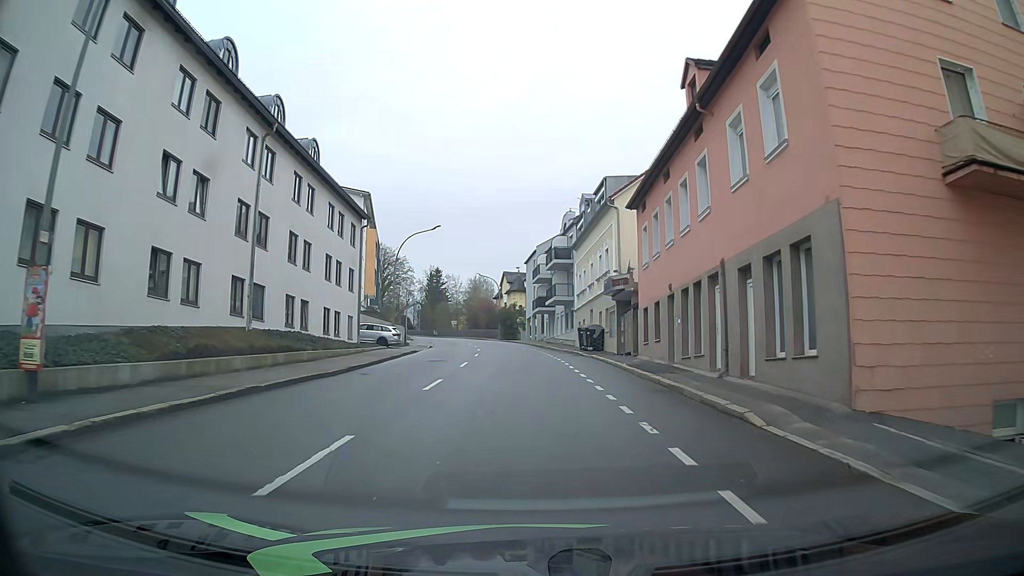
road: tertiary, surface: asphalt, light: Day
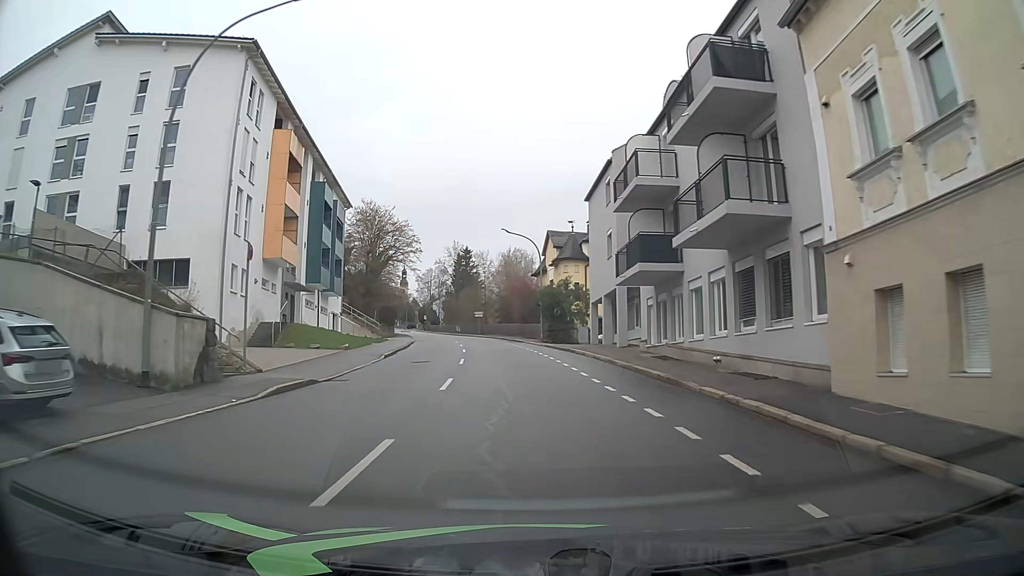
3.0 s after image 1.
(-1.5, +36.7) m; -4°
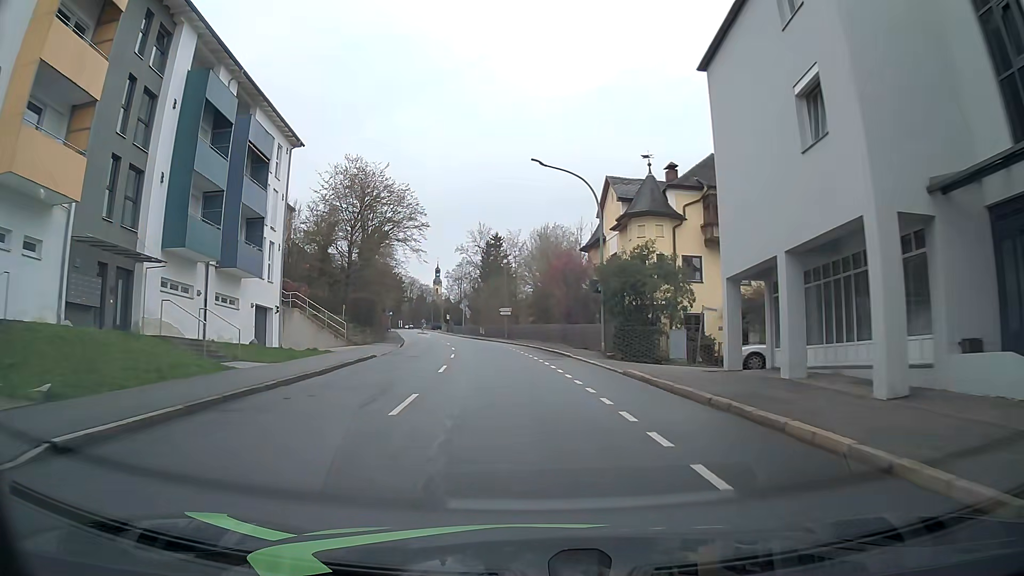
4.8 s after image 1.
(-0.7, +22.6) m; -3°
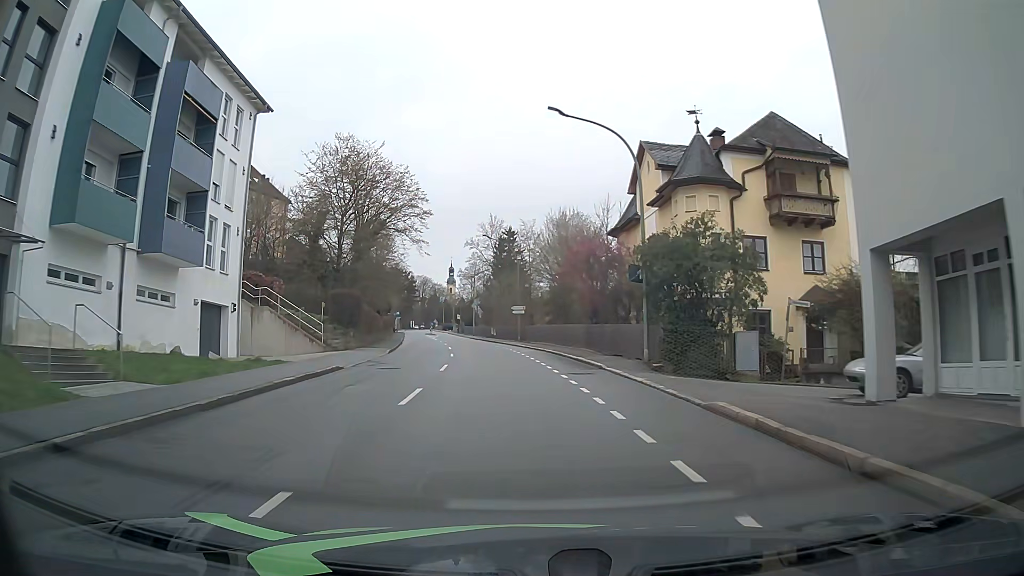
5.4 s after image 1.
(-0.1, +7.5) m; -2°
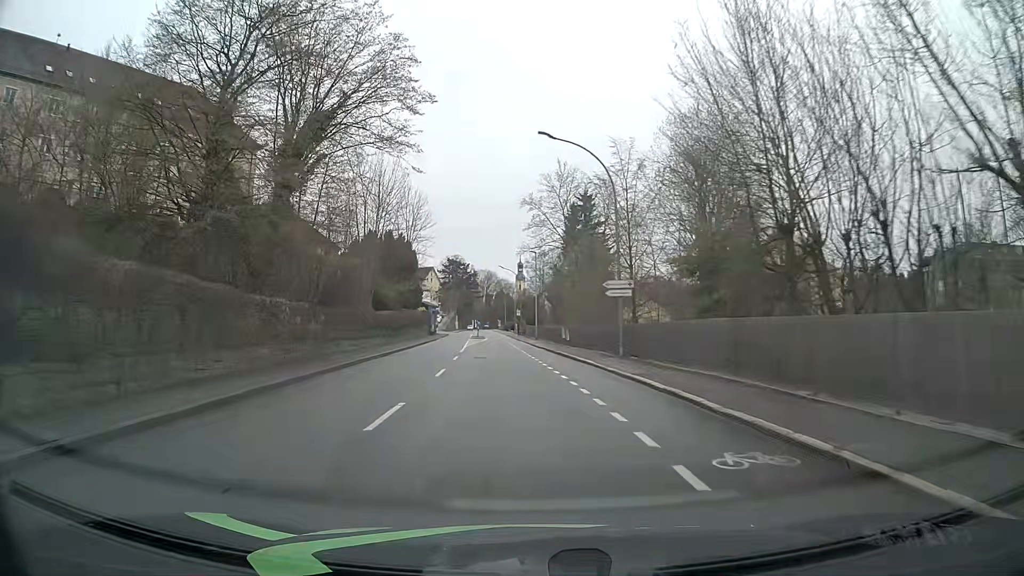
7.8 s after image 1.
(-1.2, +30.3) m; -6°
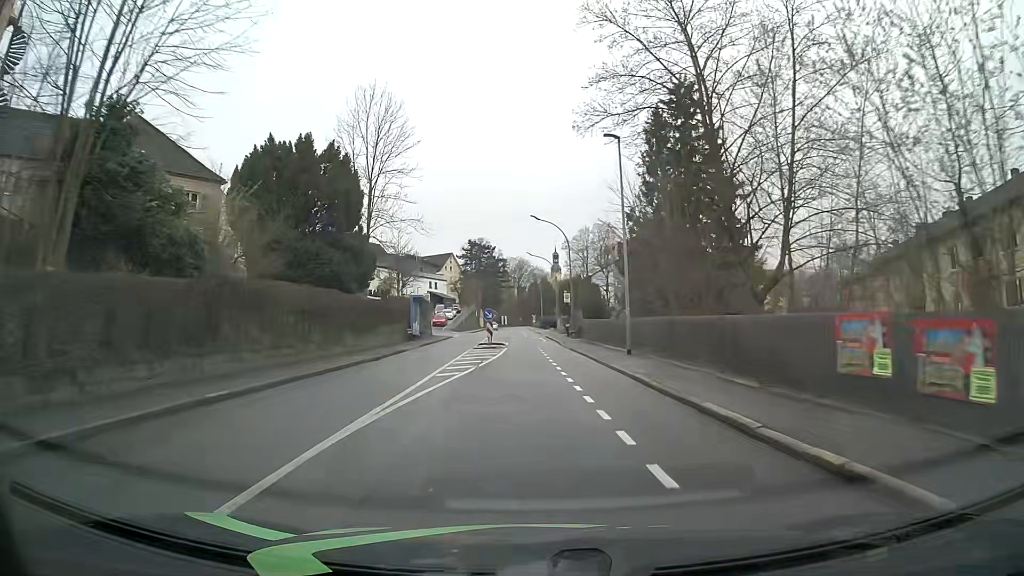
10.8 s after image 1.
(-1.6, +38.0) m; -3°
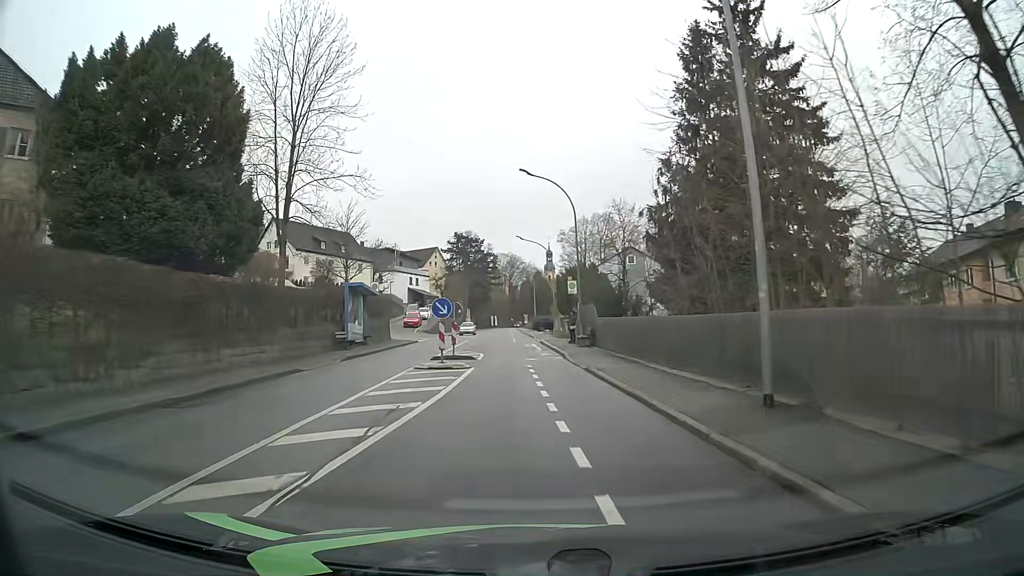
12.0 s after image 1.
(+0.2, +15.2) m; +1°
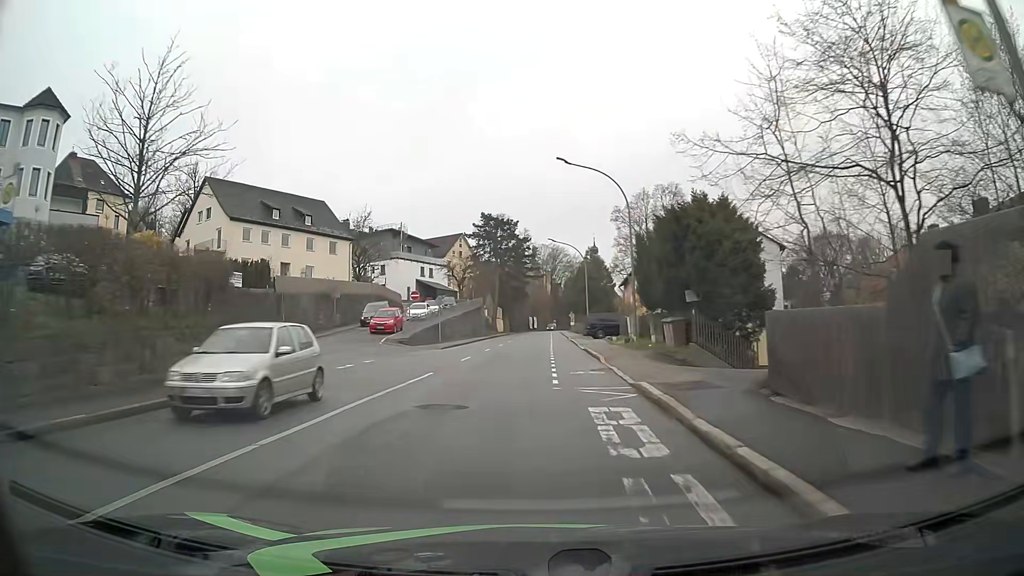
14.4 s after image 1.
(-0.6, +30.3) m; -4°
(0, +10) (-1, +20) (-1, +30) (-1, +40) (0, +50) (0, +60) (0, +70) (0, +80) (0, +90) (+1, +100) m
